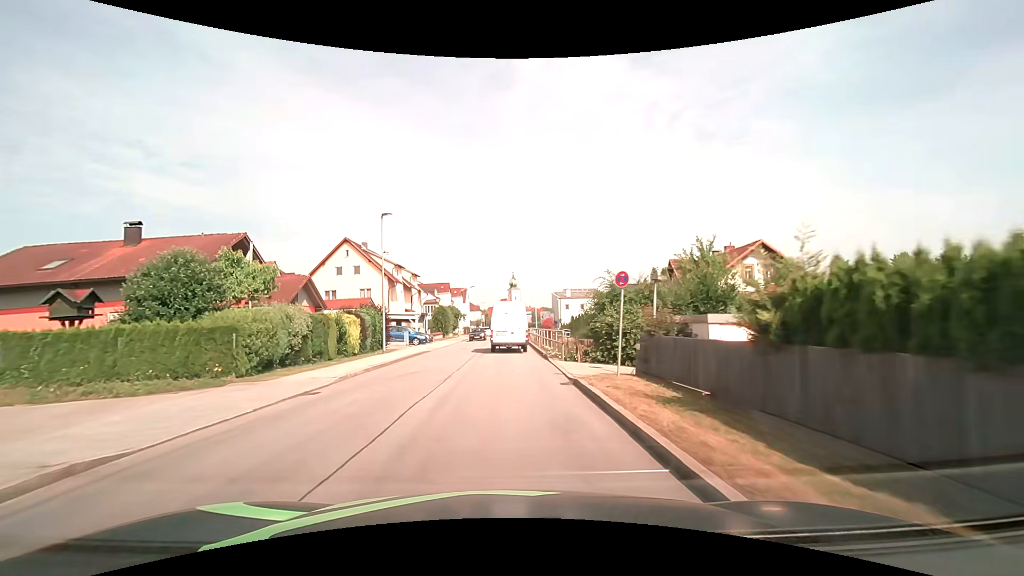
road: unclassified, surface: asphalt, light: Day
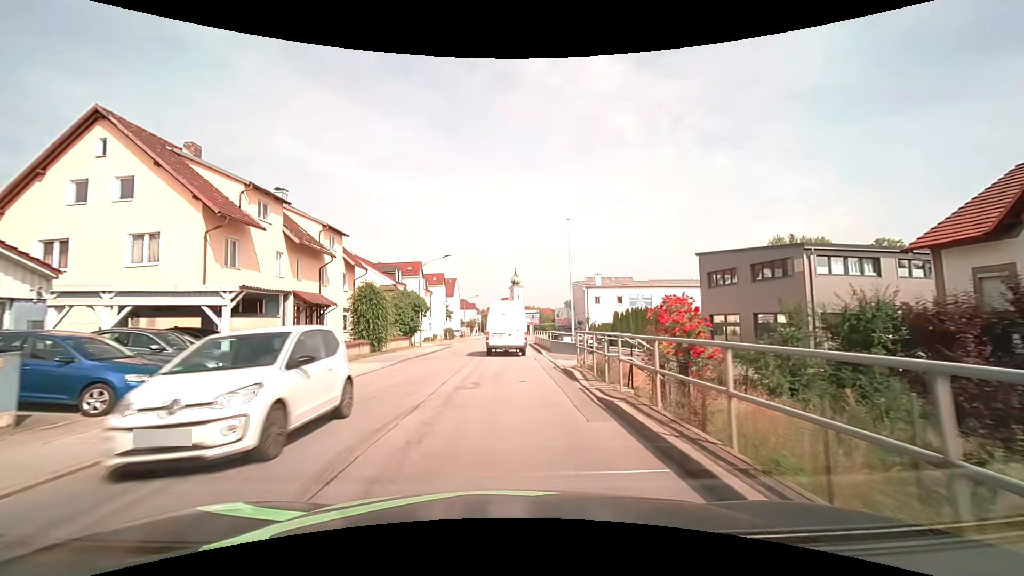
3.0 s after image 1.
(-0.1, +32.2) m; 0°
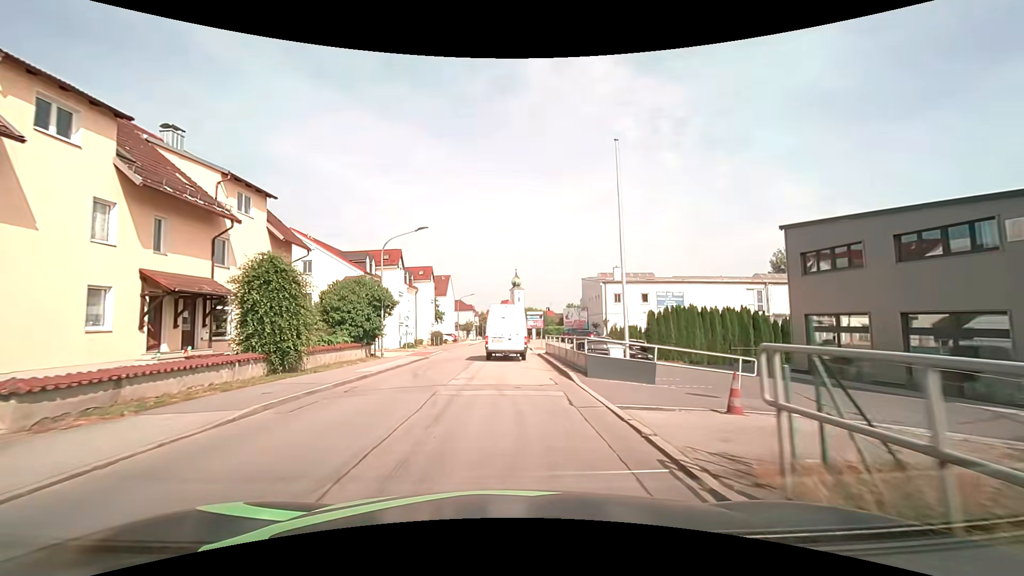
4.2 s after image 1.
(0.0, +12.0) m; 0°
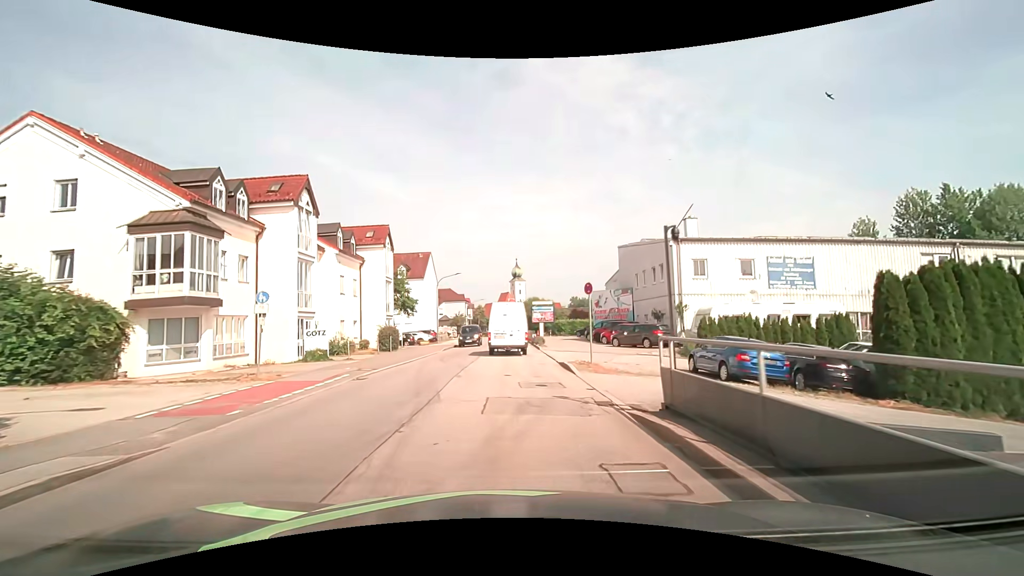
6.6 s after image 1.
(-0.1, +23.5) m; 0°
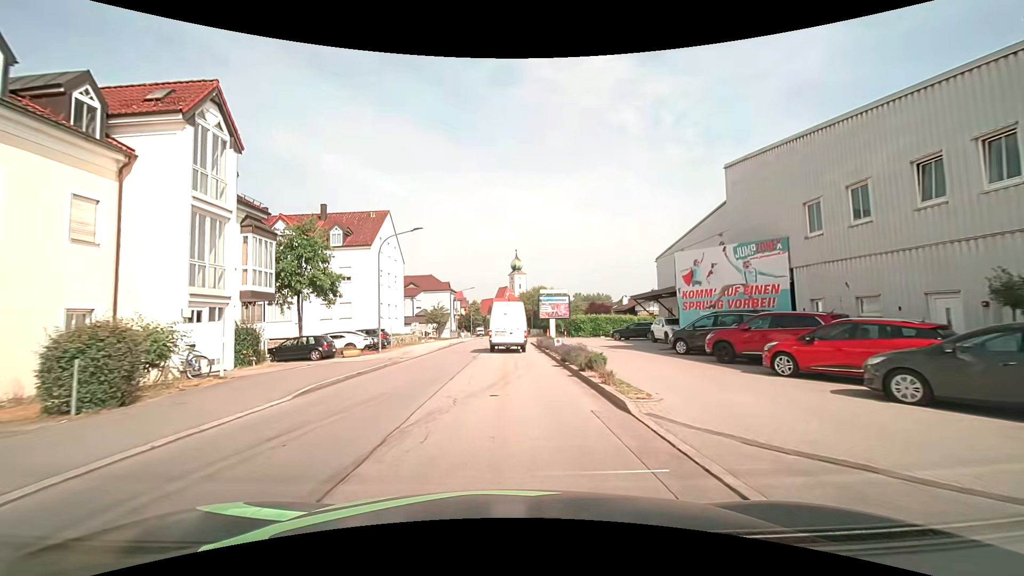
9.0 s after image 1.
(+0.1, +23.9) m; 0°
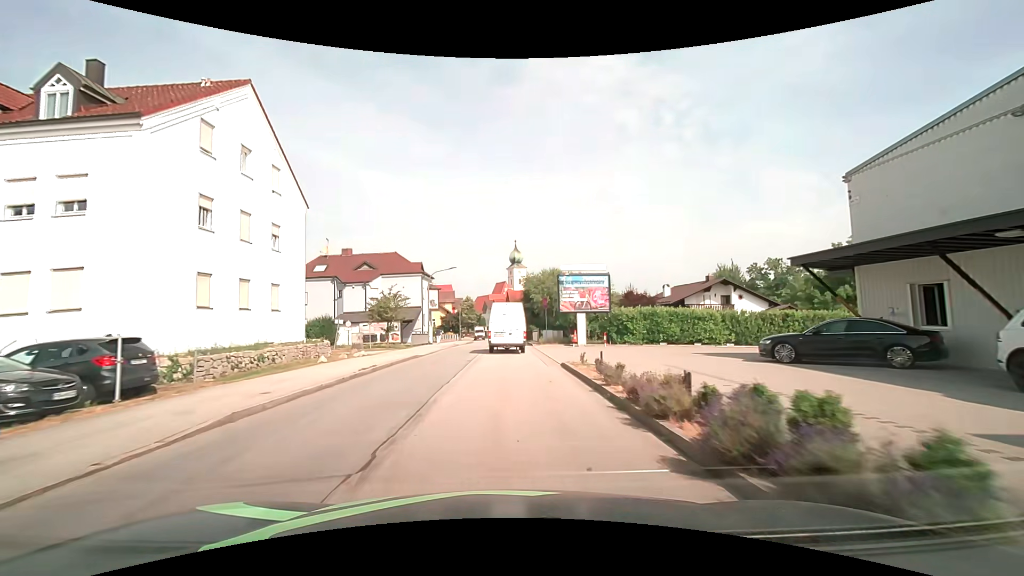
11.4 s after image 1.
(+0.1, +24.9) m; 0°
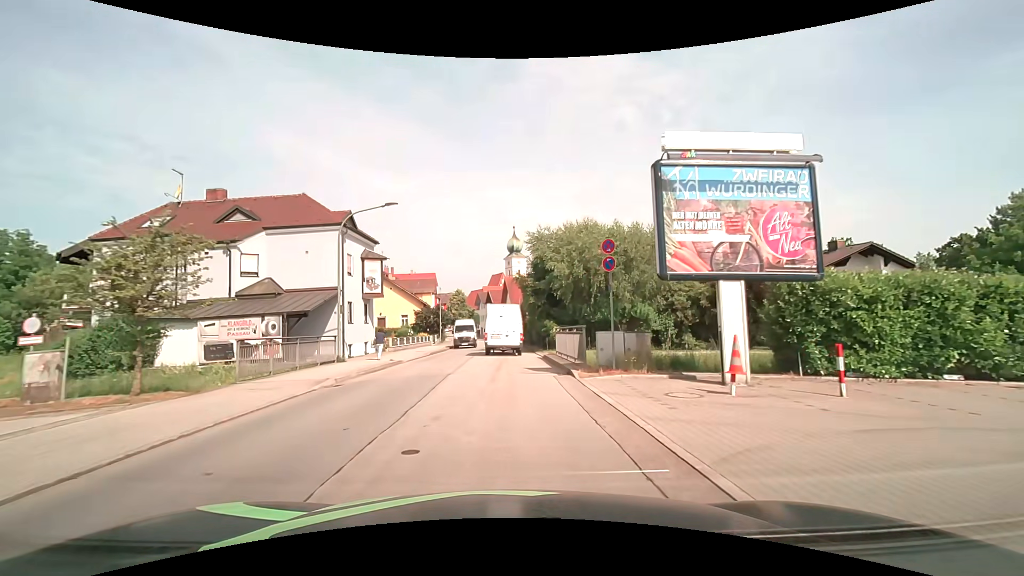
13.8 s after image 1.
(+0.3, +24.8) m; +1°
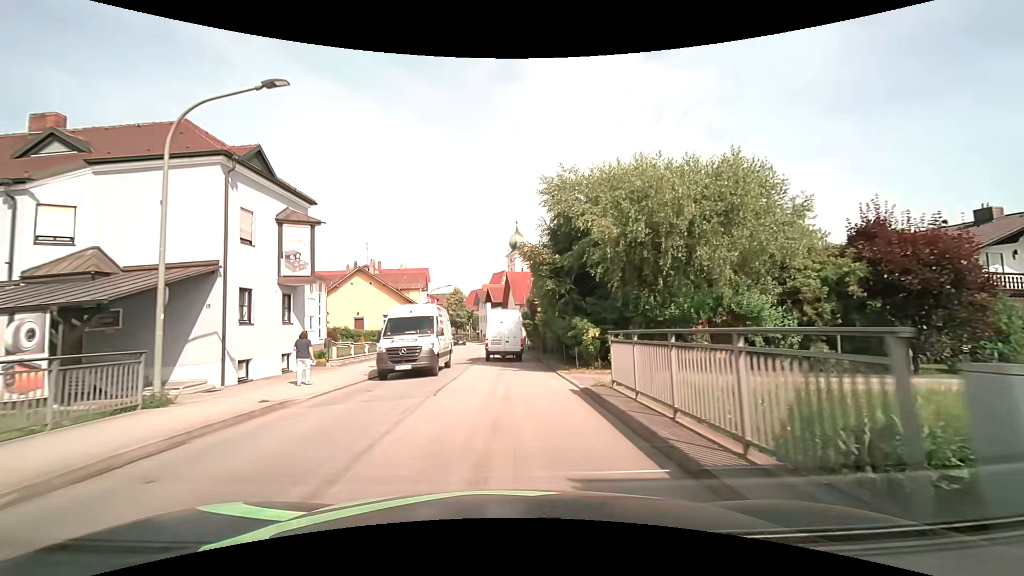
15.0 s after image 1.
(-0.1, +11.9) m; 0°
(0, +10) (0, +20) (-1, +30) (-1, +40) (-1, +50) (-2, +60) (-3, +70) (-5, +80) (-6, +90) (-8, +99) m
